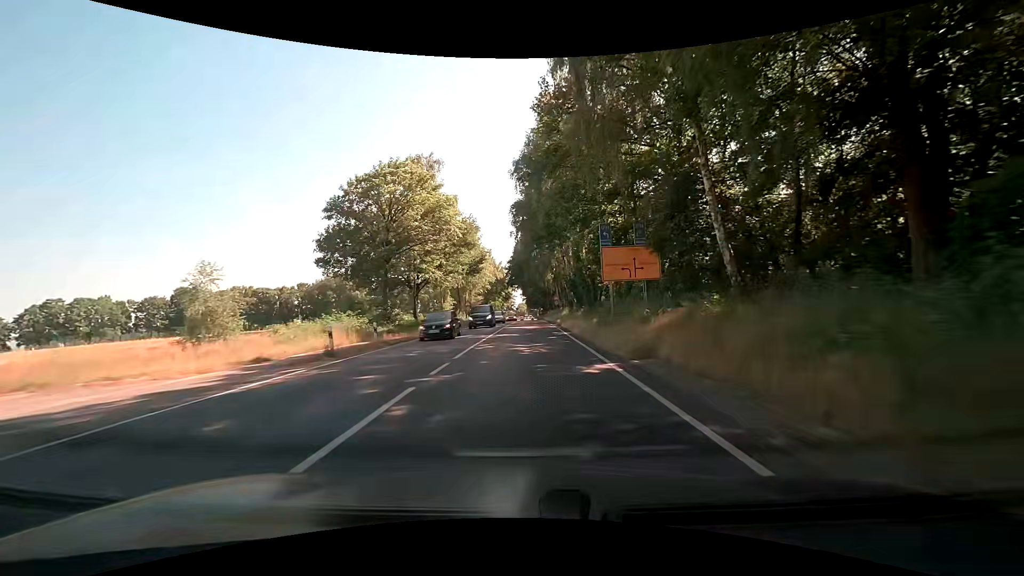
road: primary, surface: asphalt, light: Day
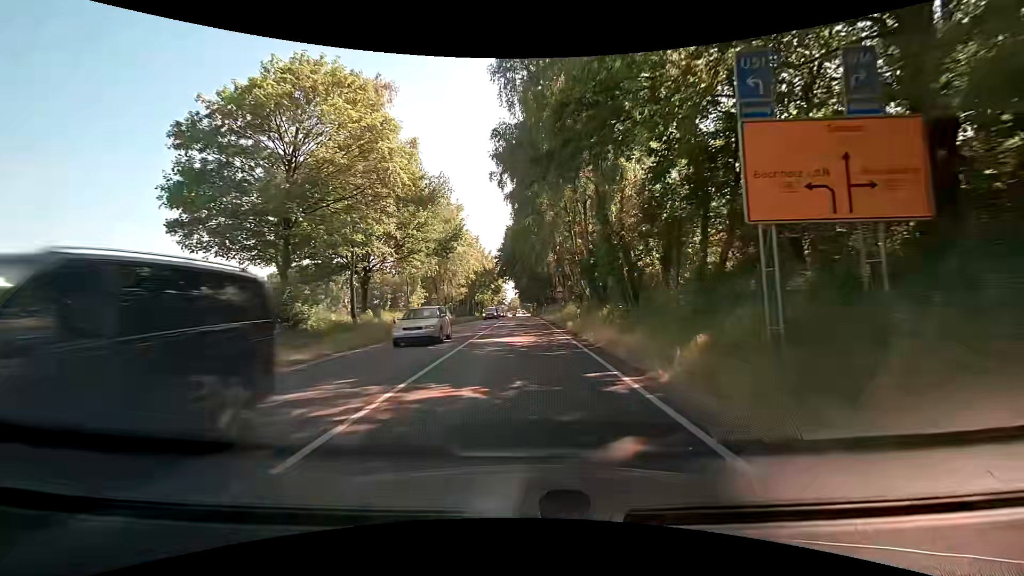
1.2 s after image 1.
(+0.2, +17.6) m; +2°
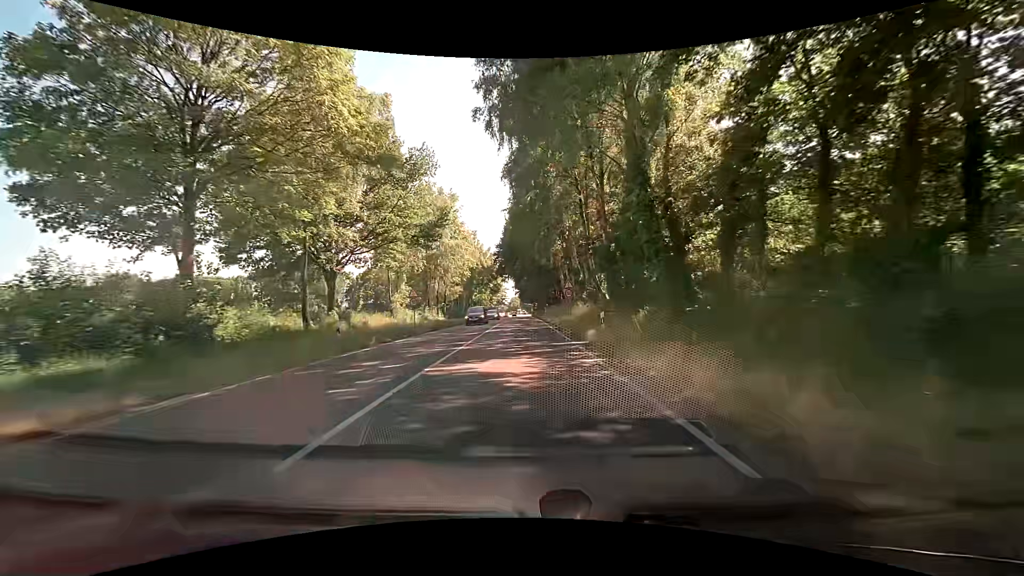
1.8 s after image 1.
(-0.1, +8.2) m; -1°
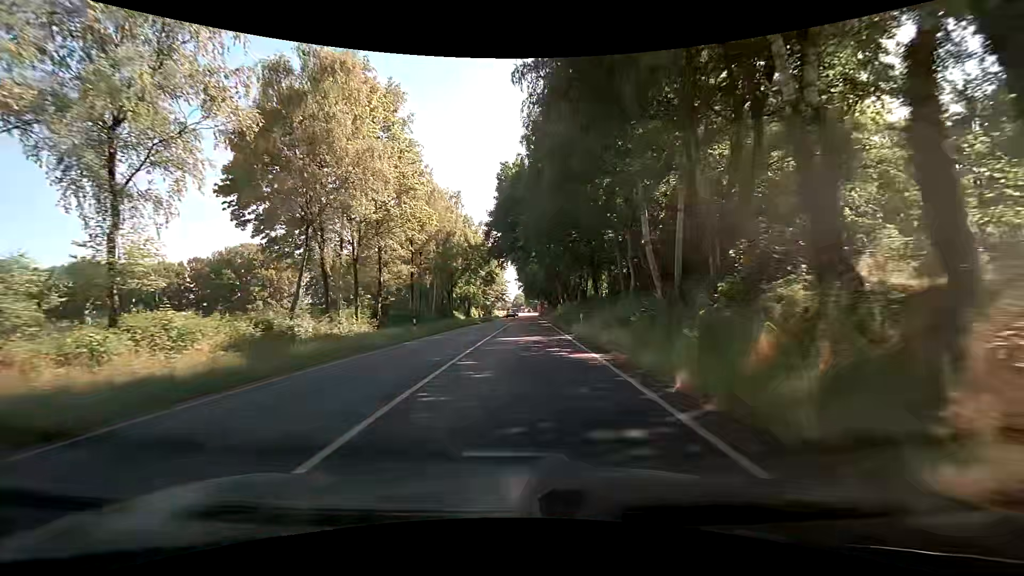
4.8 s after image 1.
(-0.4, +39.1) m; 0°
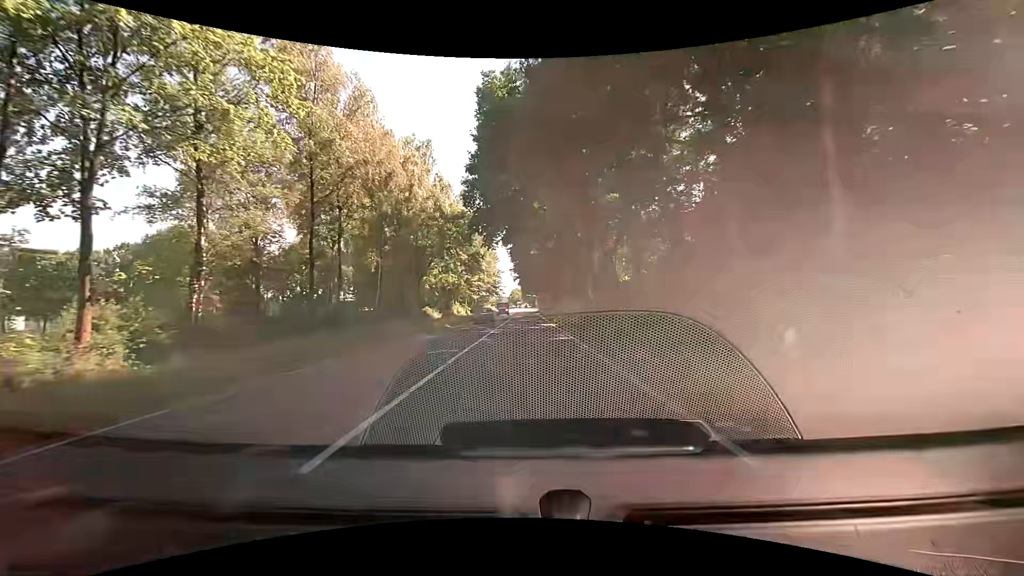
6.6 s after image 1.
(-0.2, +23.5) m; -1°
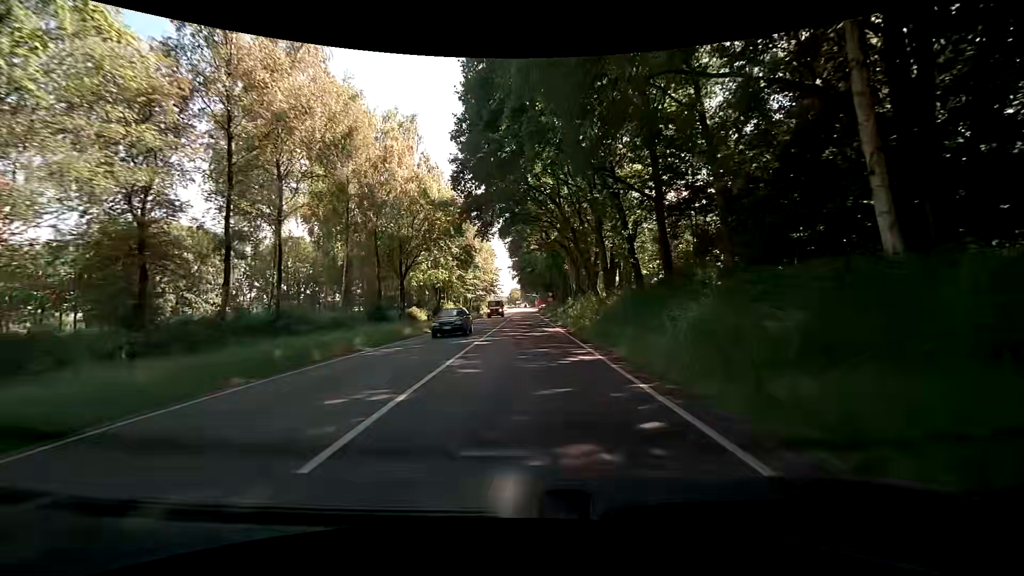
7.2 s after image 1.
(0.0, +7.8) m; 0°
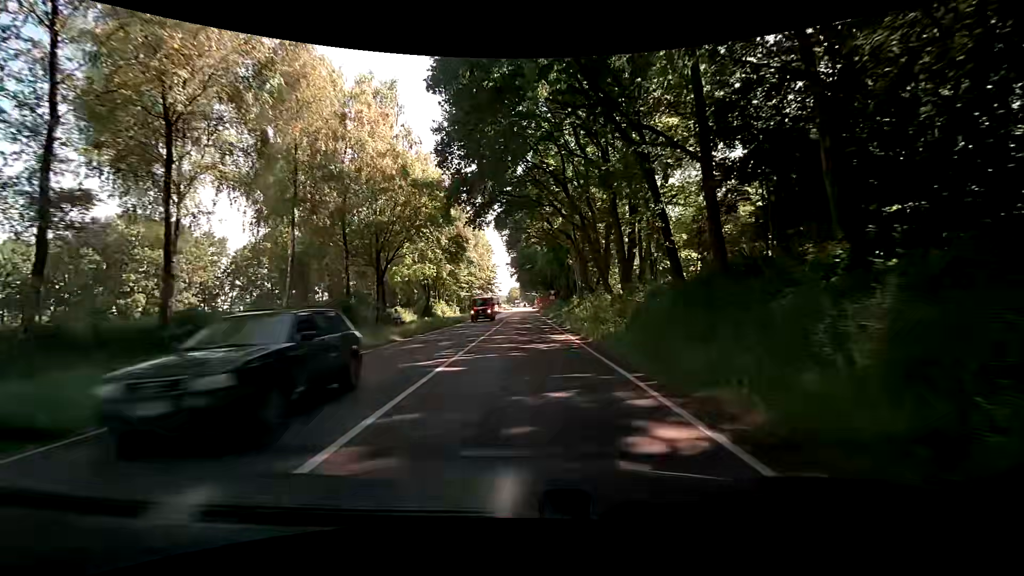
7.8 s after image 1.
(+0.1, +7.6) m; +1°
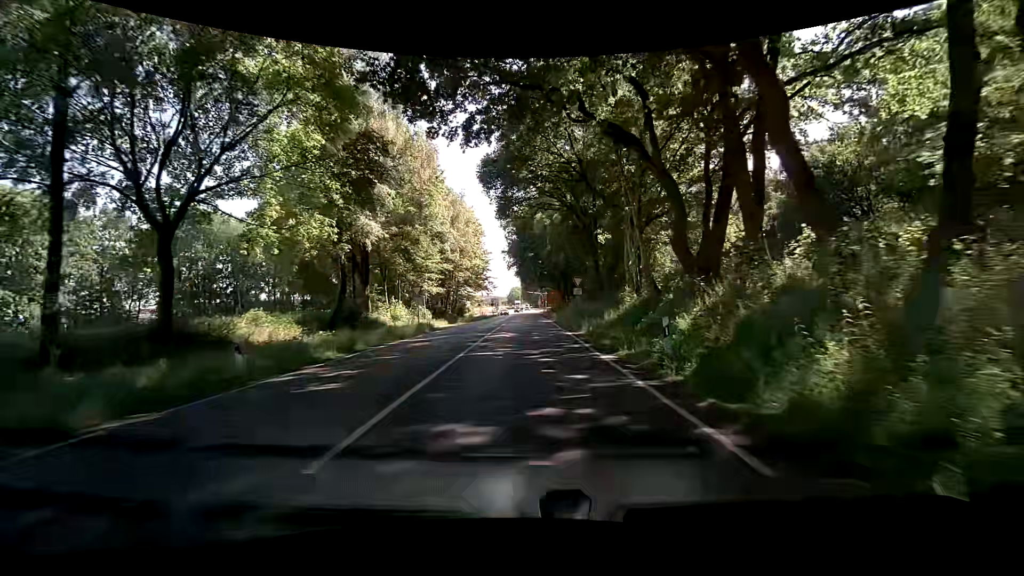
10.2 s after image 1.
(-0.4, +29.5) m; -1°
(0, +10) (0, +20) (0, +30) (0, +40) (0, +50) (+1, +60) (+1, +70) (+1, +80) (+1, +90) (+1, +100) m
